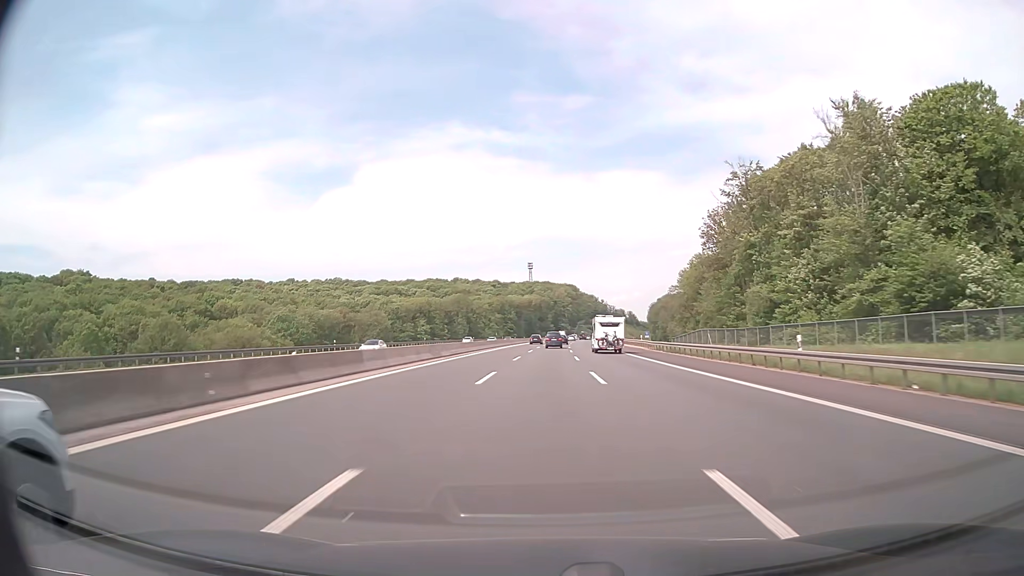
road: motorway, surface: asphalt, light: Day
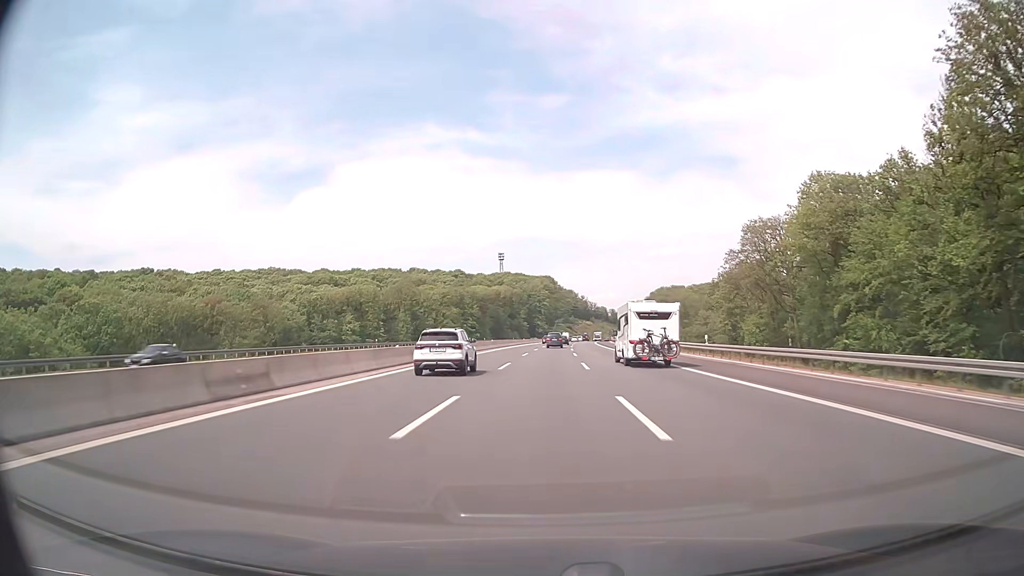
(+1.5, +82.3) m; +2°
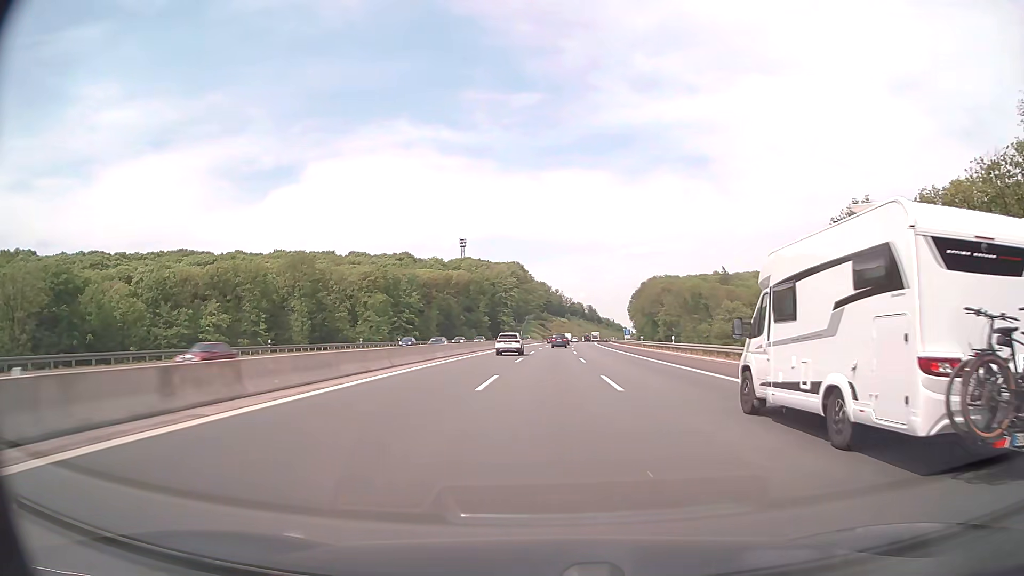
(+1.4, +82.5) m; +2°
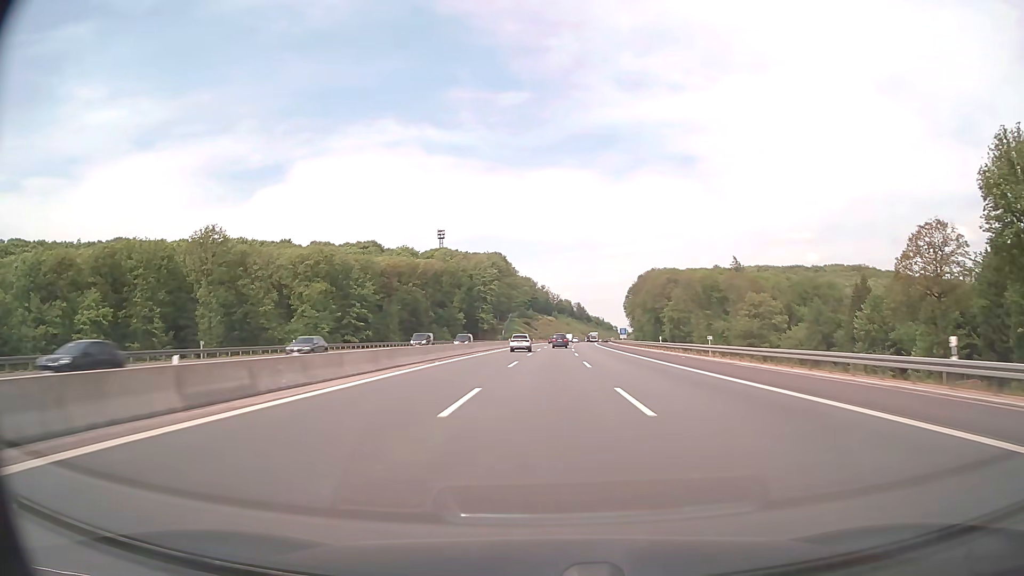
(+0.5, +41.3) m; +1°
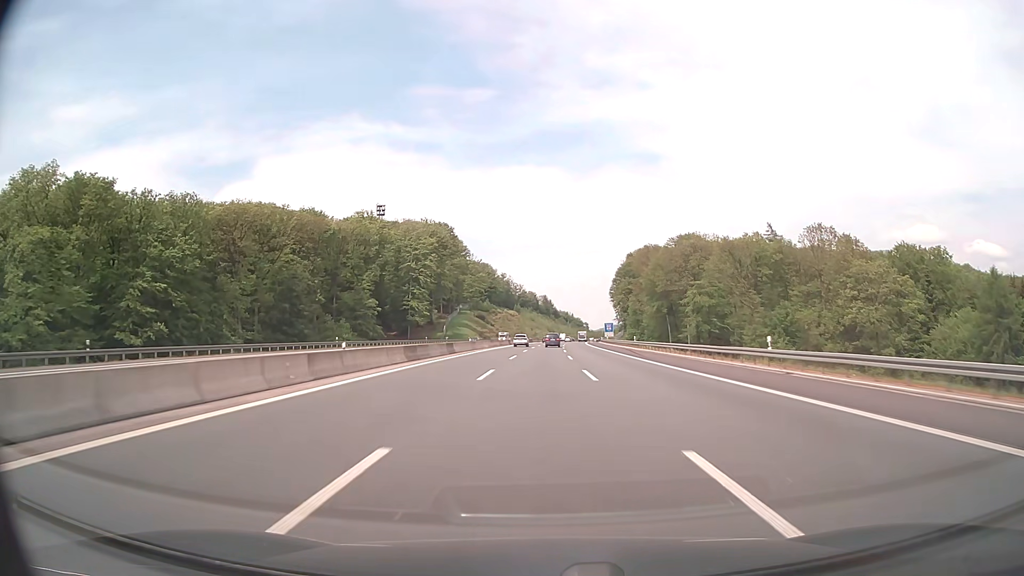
(+1.6, +82.7) m; +3°
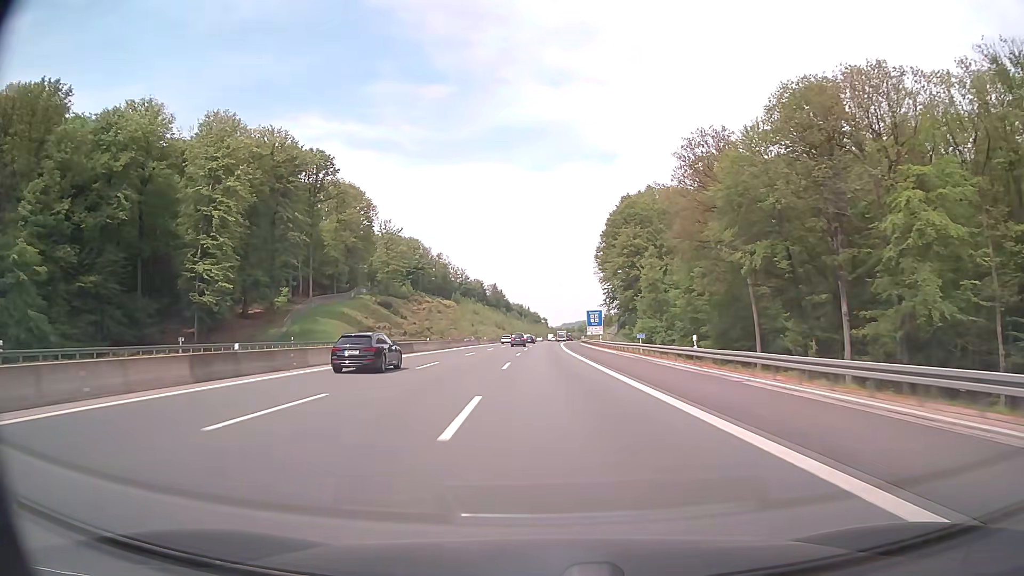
(+4.5, +103.3) m; +4°
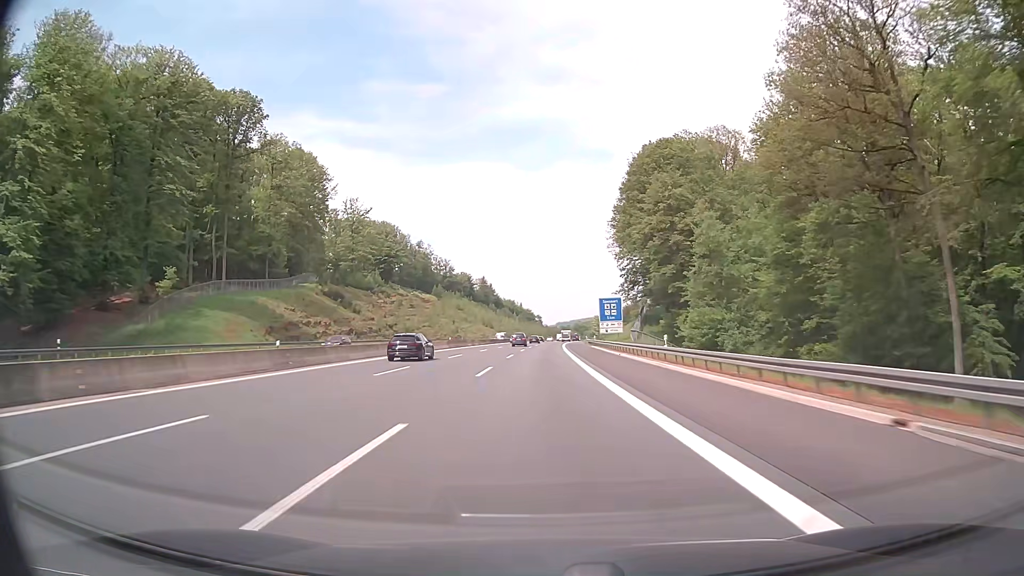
(+0.2, +41.4) m; 0°
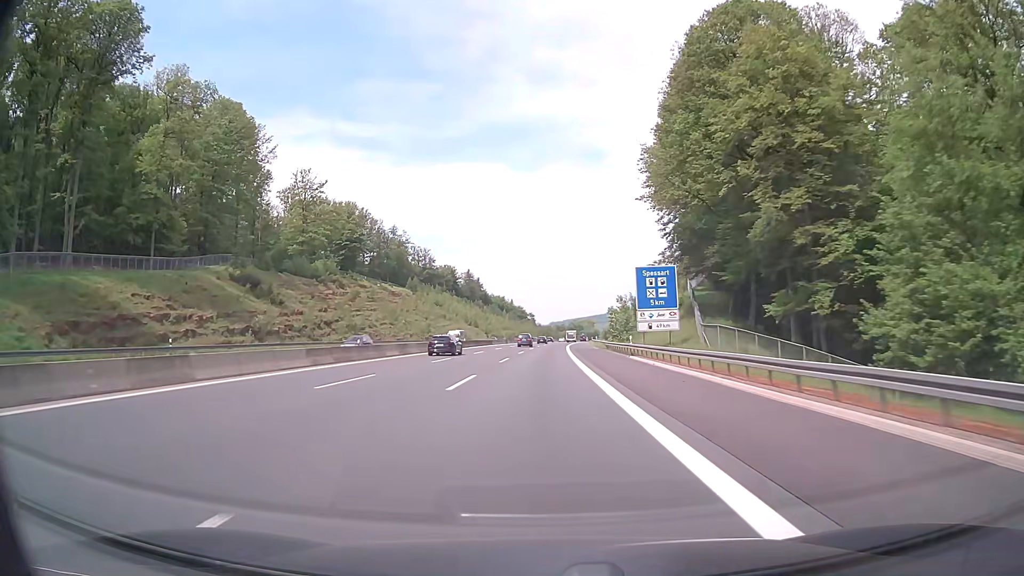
(+0.3, +41.3) m; +1°
(0, +10) (0, +20) (0, +30) (0, +40) (0, +50) (+1, +60) (+1, +70) (+1, +80) (+2, +90) (+2, +100) m
